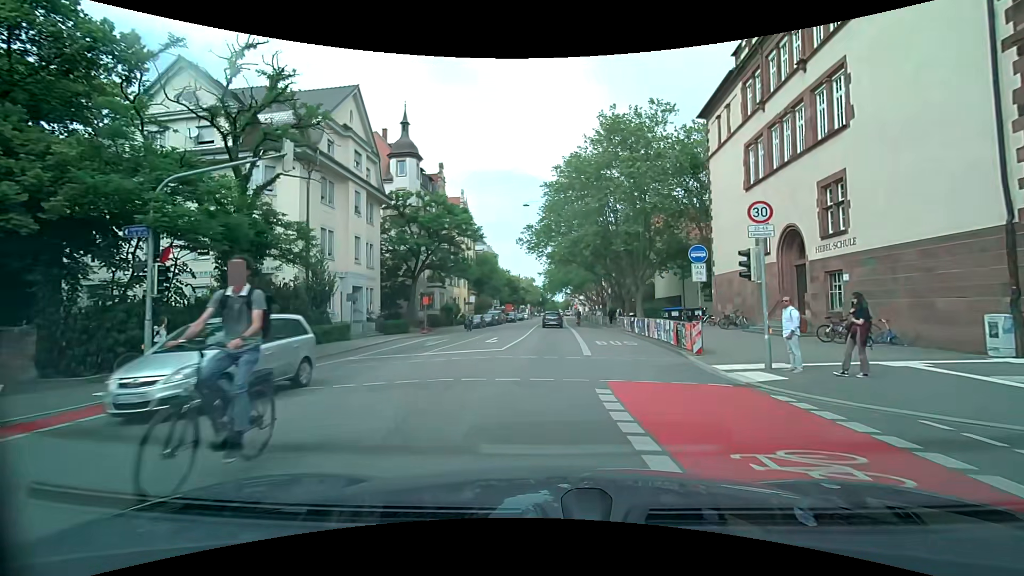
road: secondary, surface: asphalt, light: Day
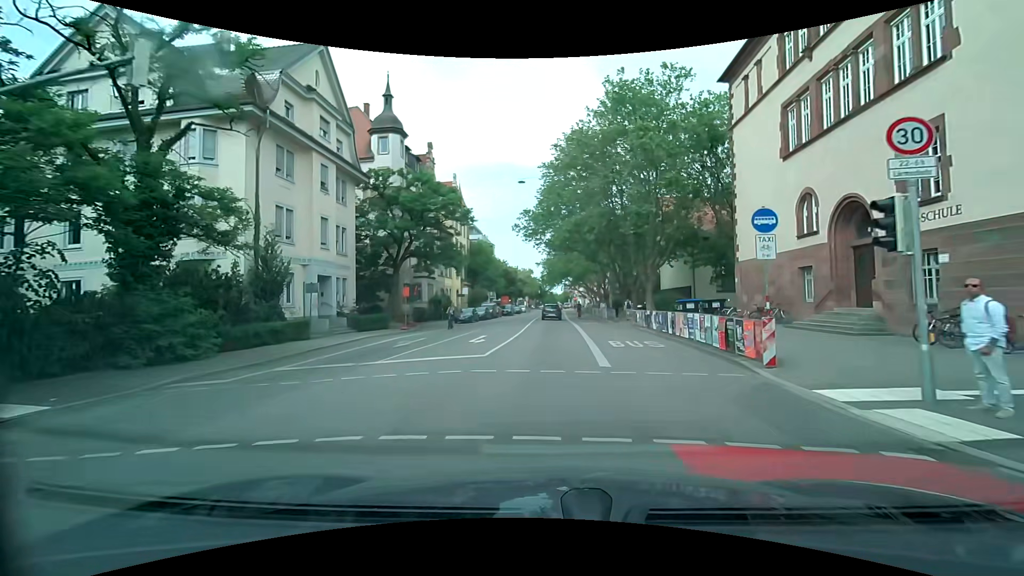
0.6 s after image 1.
(0.0, +5.1) m; +1°
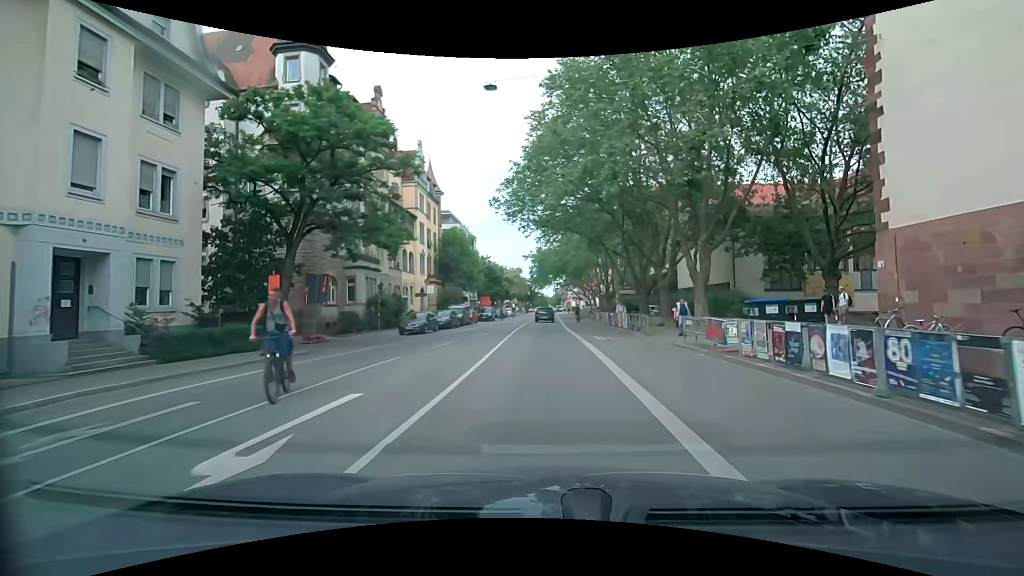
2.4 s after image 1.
(+0.1, +15.5) m; +1°
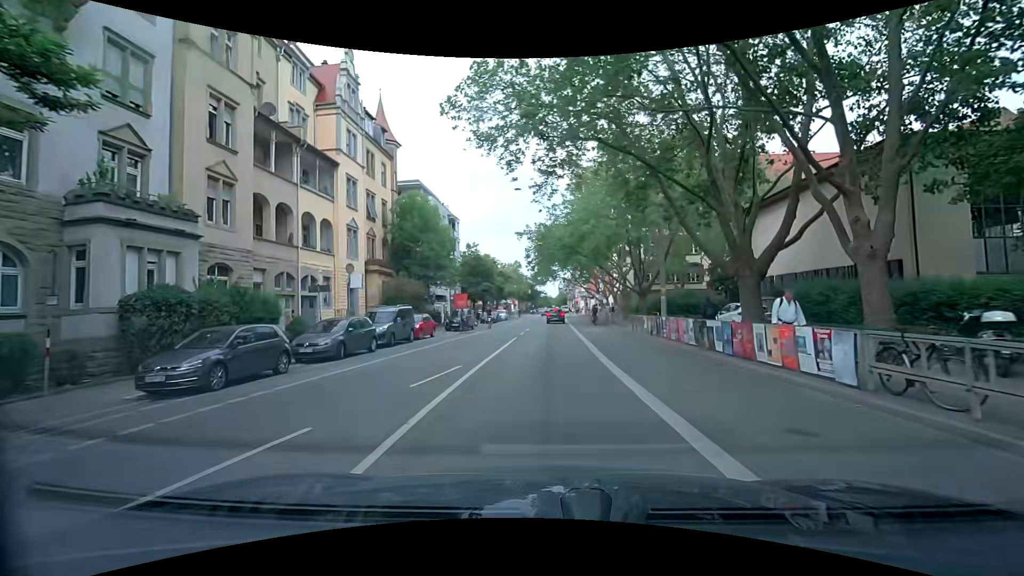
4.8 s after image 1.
(-0.2, +21.0) m; -1°
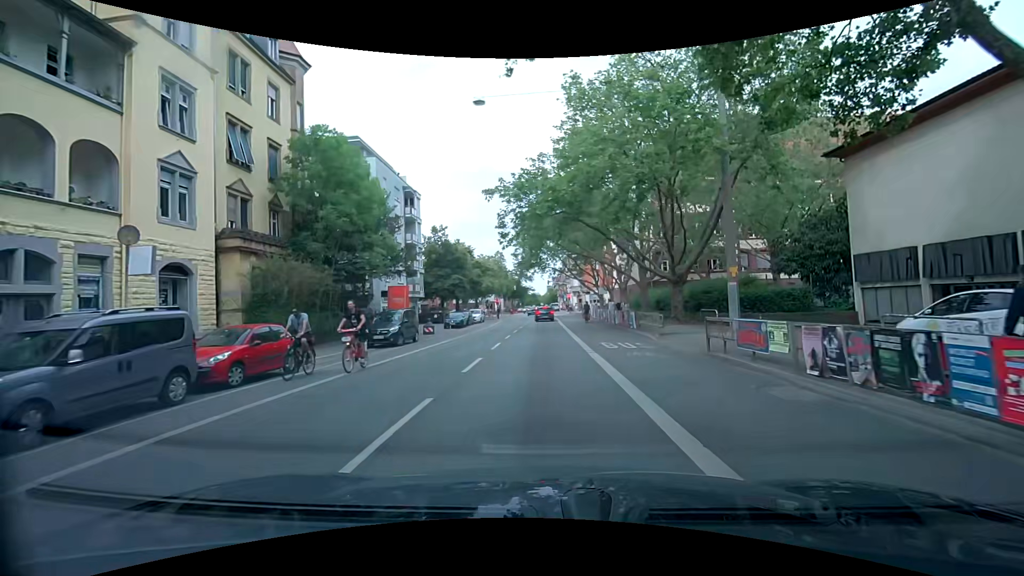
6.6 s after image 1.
(+0.3, +15.5) m; +2°
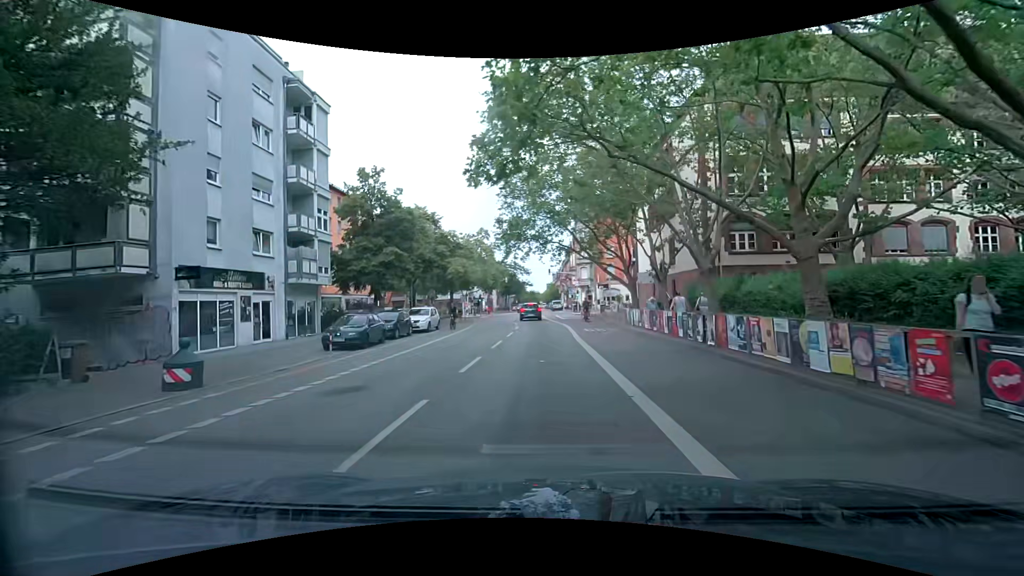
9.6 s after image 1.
(-0.1, +24.1) m; 0°
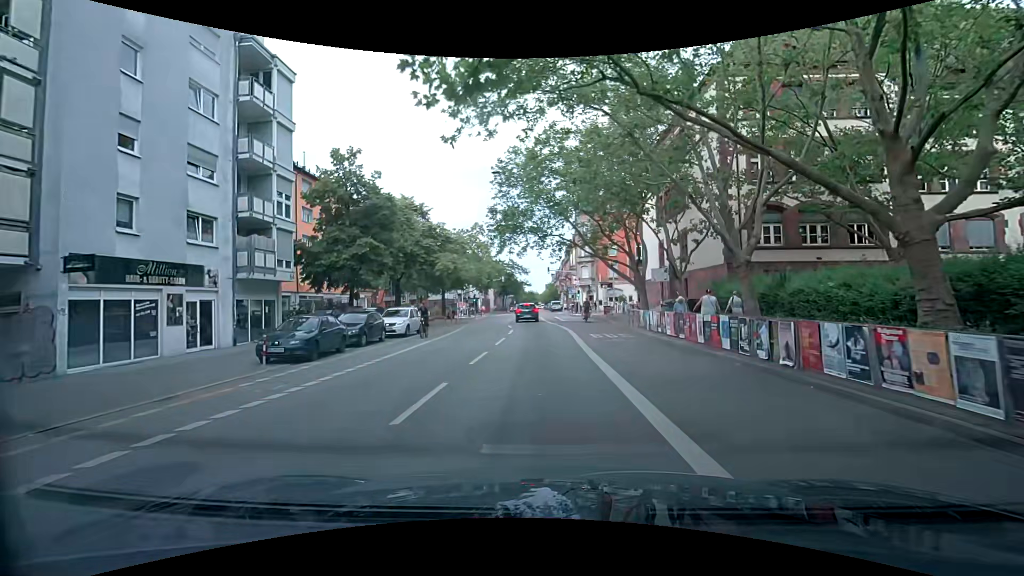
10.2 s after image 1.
(0.0, +4.4) m; 0°
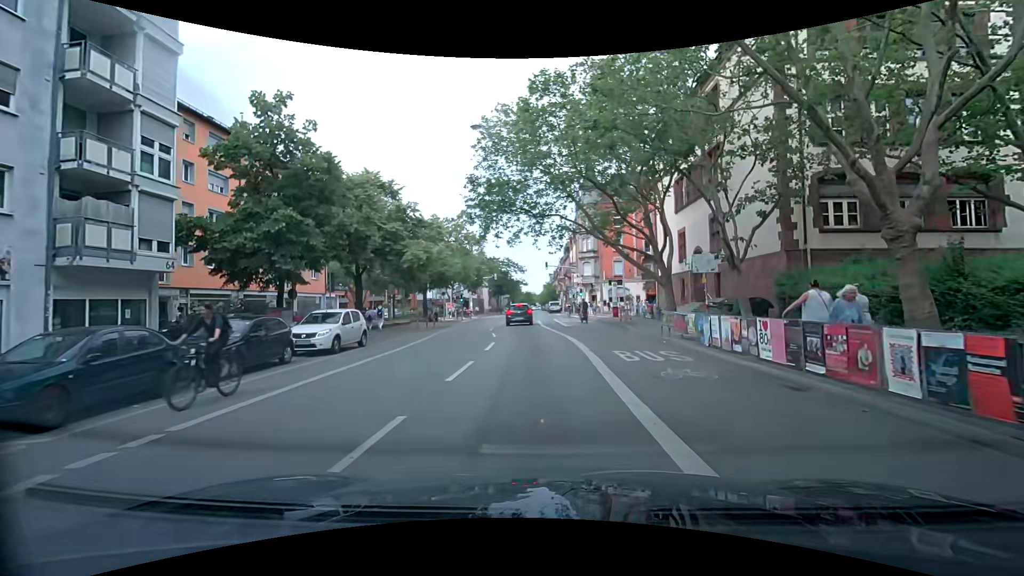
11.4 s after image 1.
(0.0, +8.5) m; 0°
(0, +10) (0, +20) (0, +30) (0, +40) (0, +50) (0, +60) (+1, +70) (+1, +80) (+1, +90) (+1, +100) m
